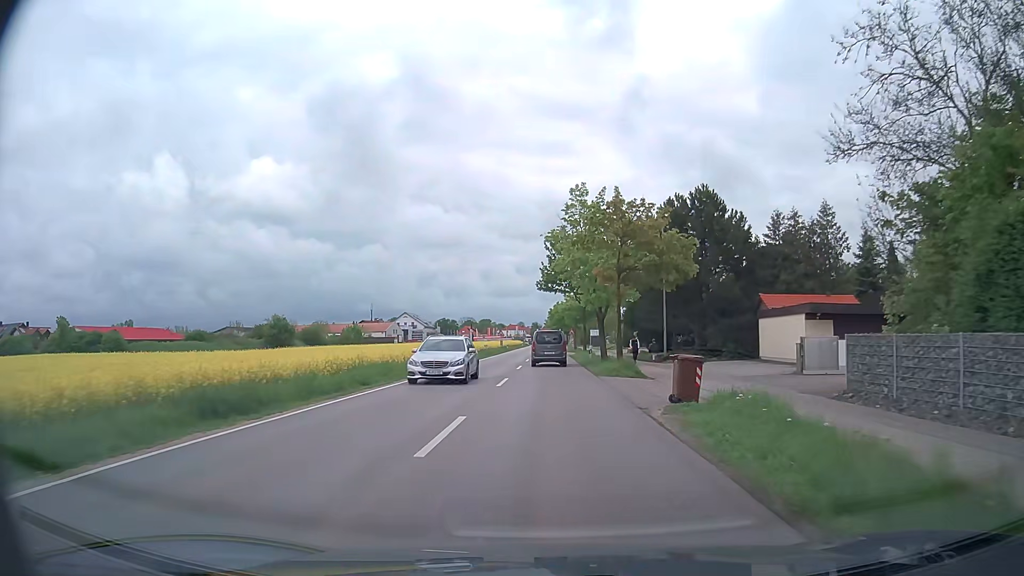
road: secondary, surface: asphalt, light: Day
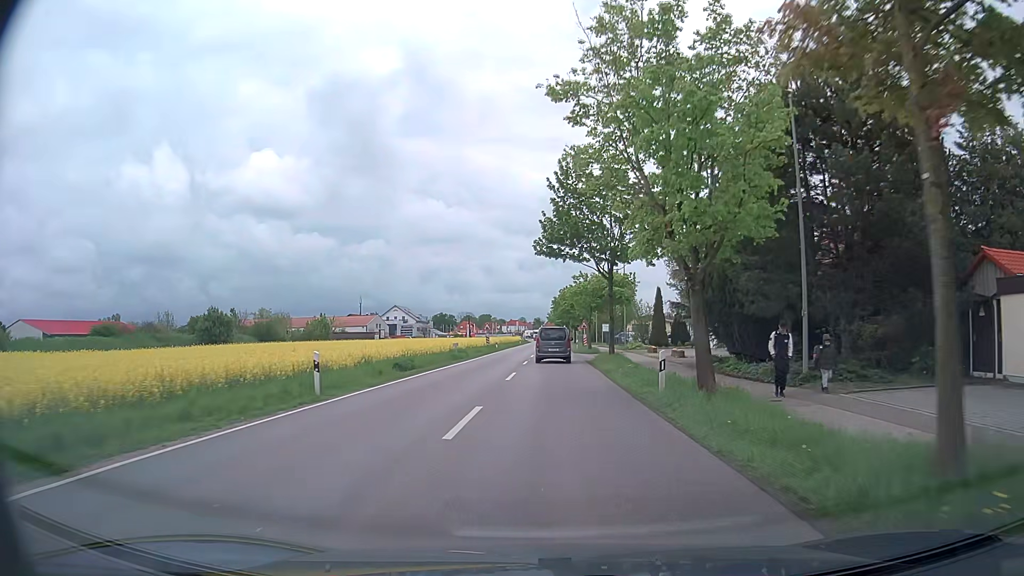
(+0.1, +22.8) m; 0°
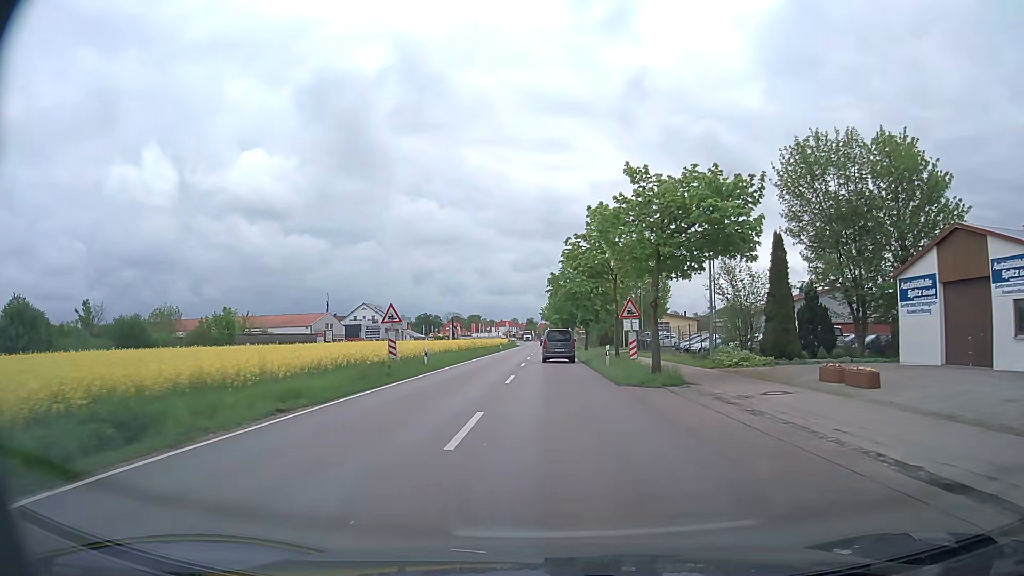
(+0.1, +36.8) m; 0°
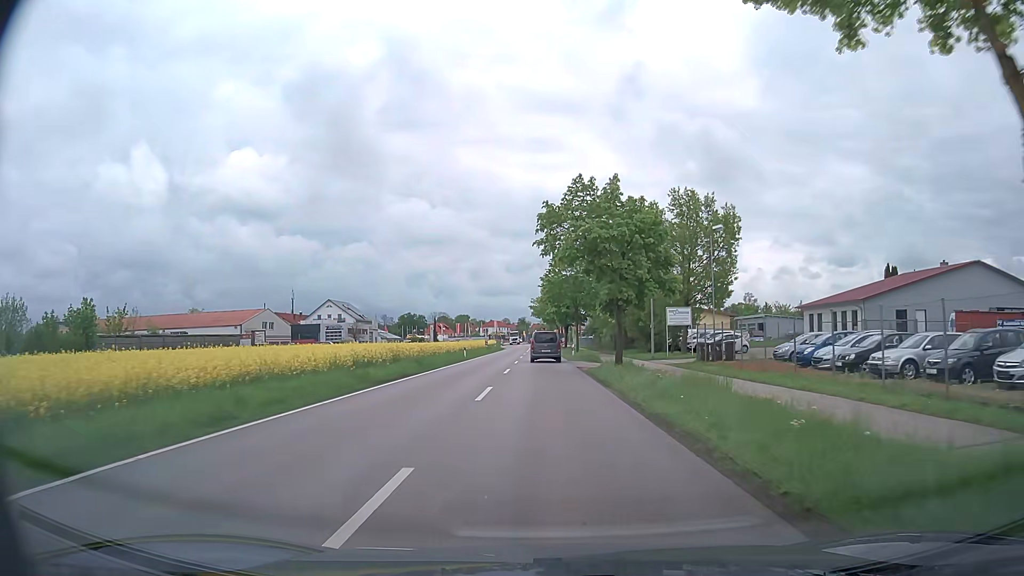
(+0.4, +29.3) m; +1°
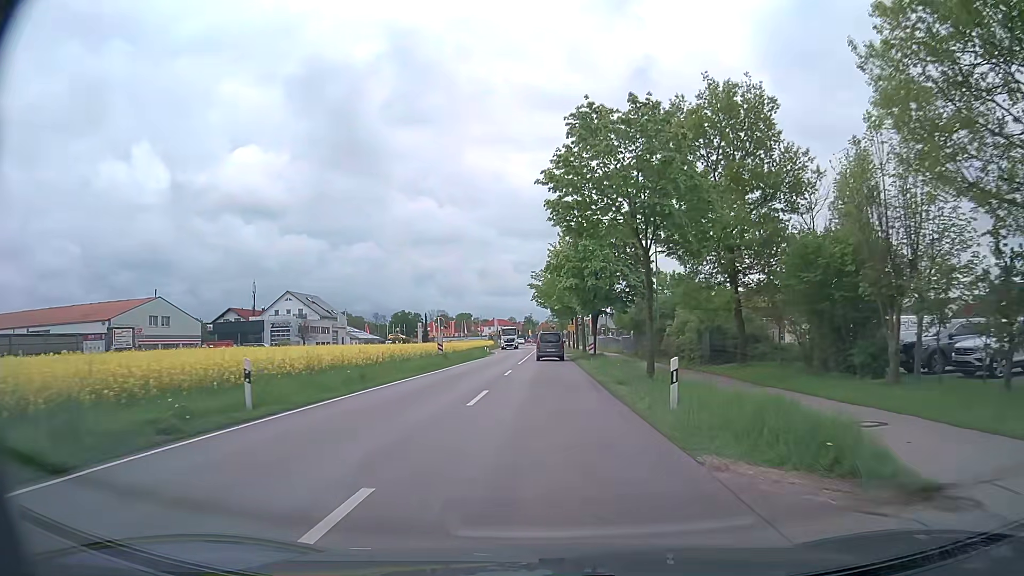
(0.0, +37.1) m; 0°
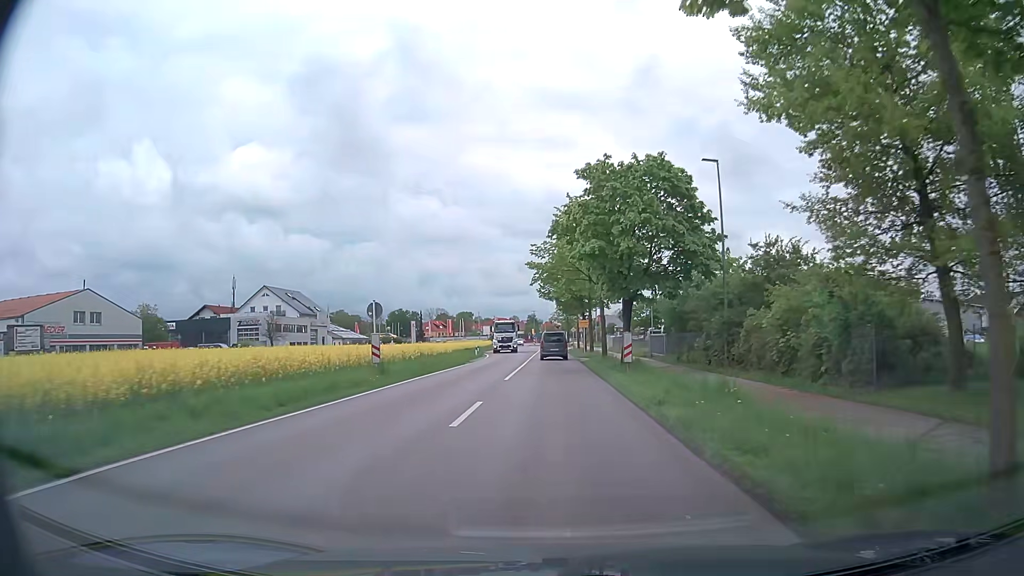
(-0.2, +15.7) m; -1°
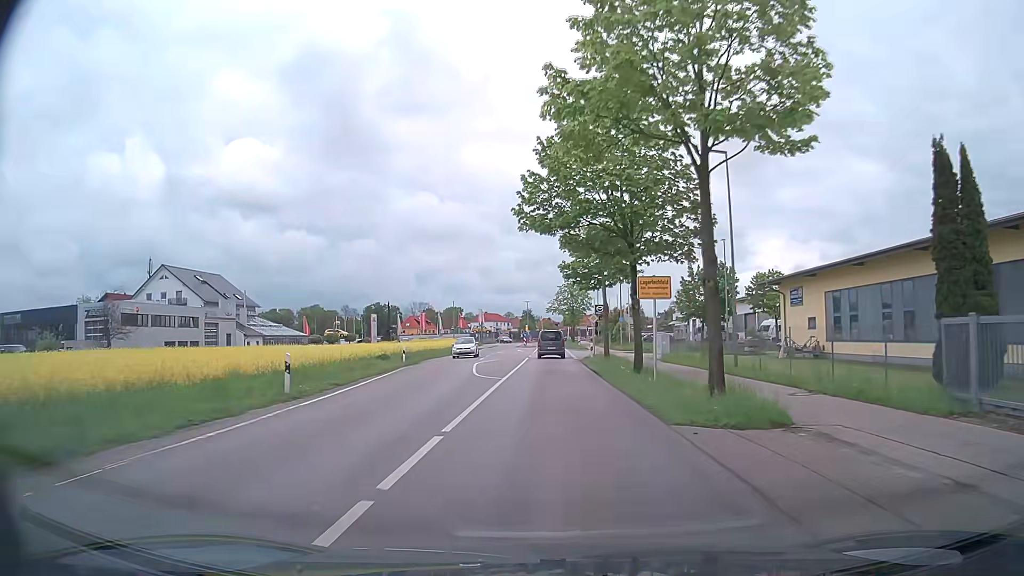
(+0.4, +39.7) m; +1°
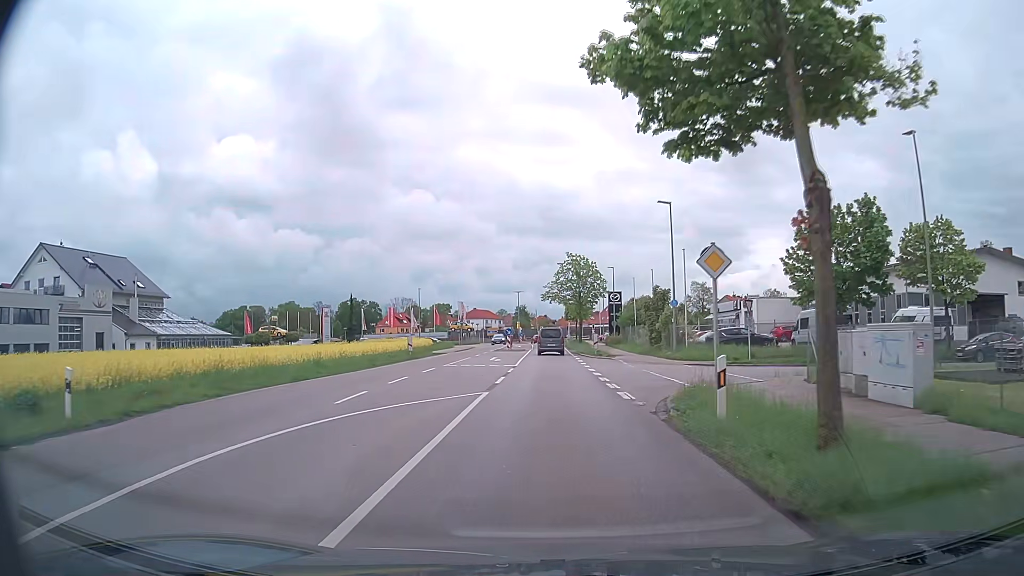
(-0.1, +29.6) m; 0°
(0, +10) (0, +20) (0, +30) (0, +40) (0, +50) (0, +60) (0, +70) (0, +80) (0, +90) (0, +100) m
